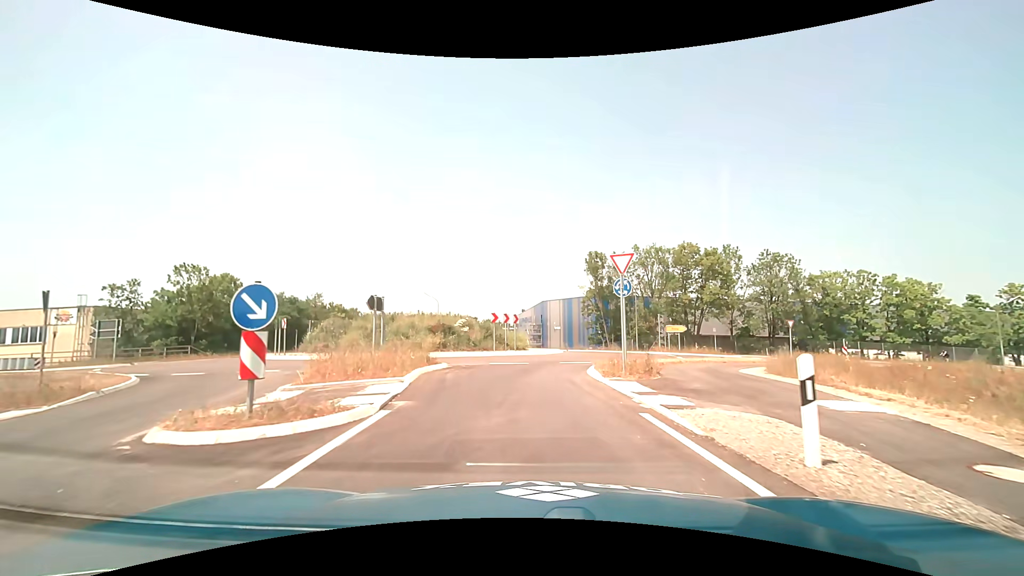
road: unclassified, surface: asphalt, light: Day
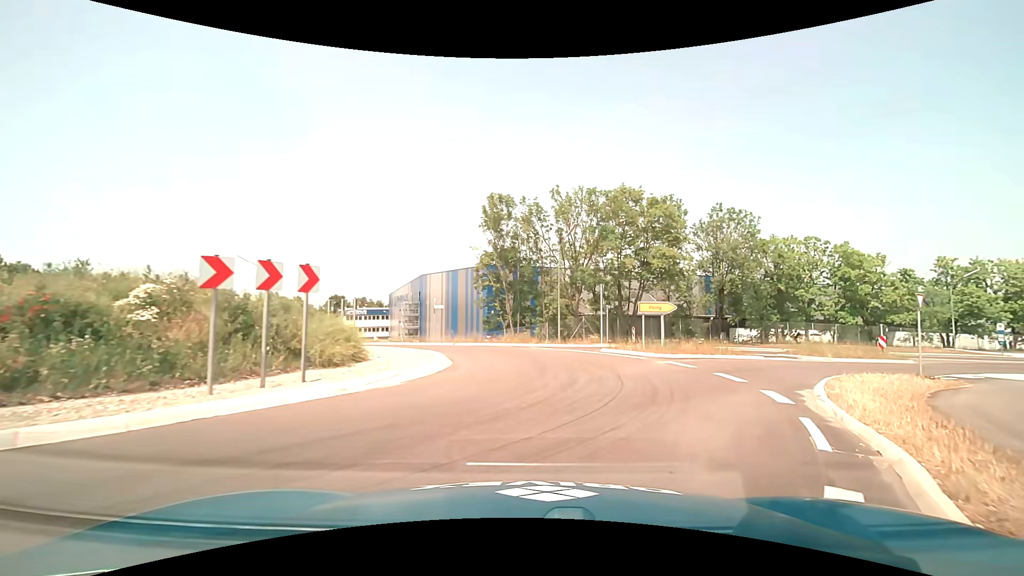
(+0.5, +19.2) m; +13°
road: tertiary
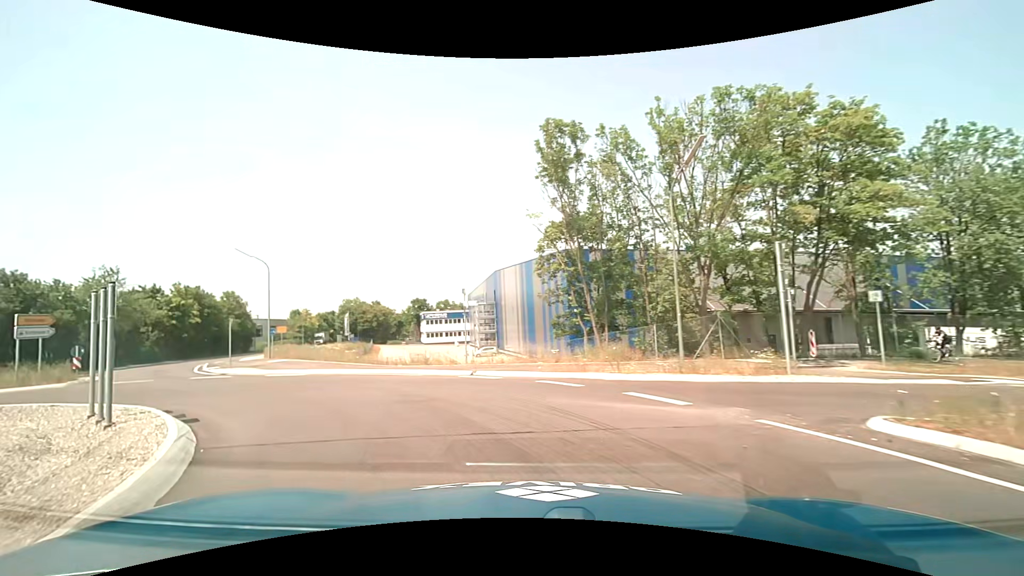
(+0.5, +14.8) m; -11°
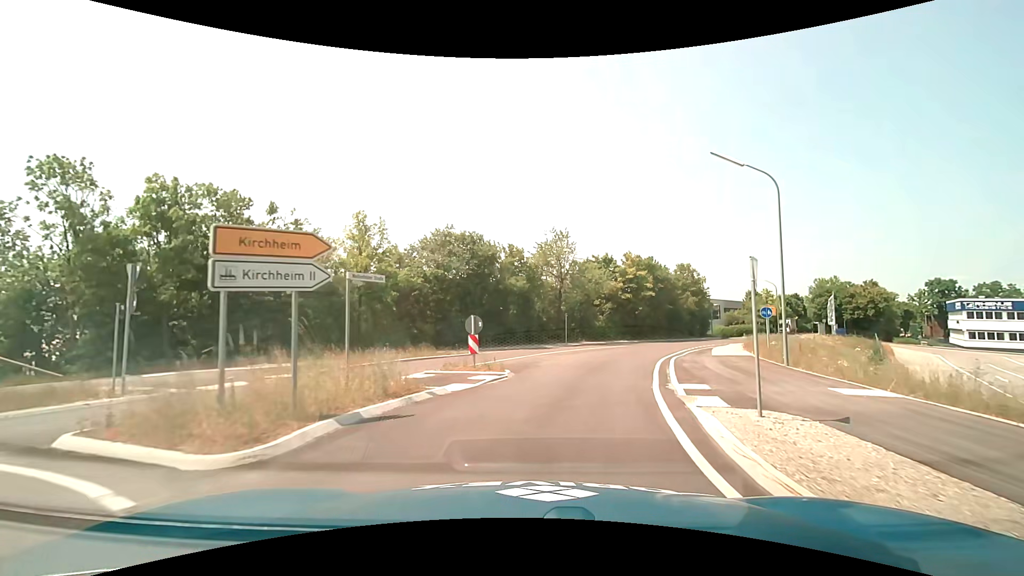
(-10.6, +17.7) m; -48°
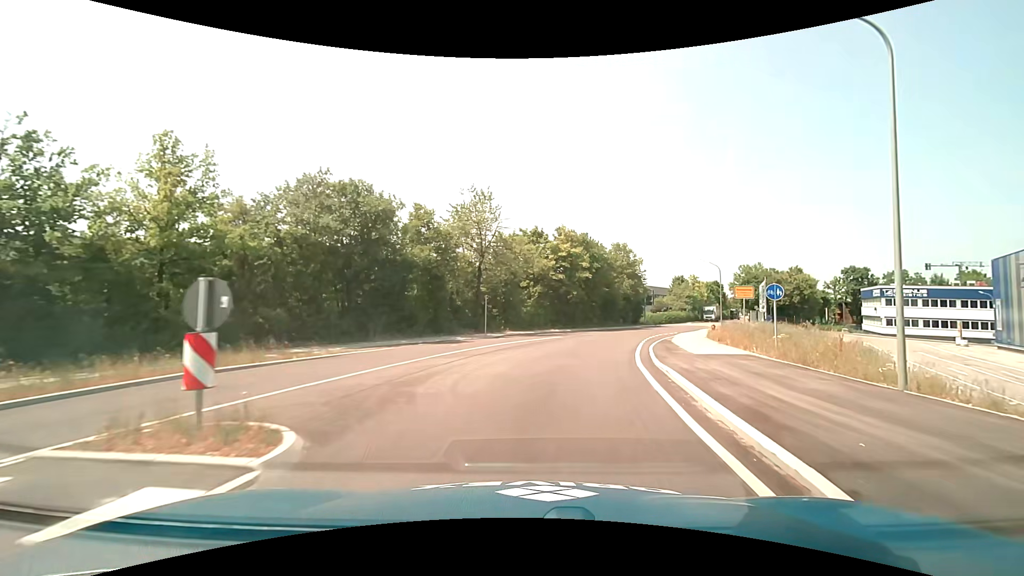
(+0.7, +10.3) m; +8°
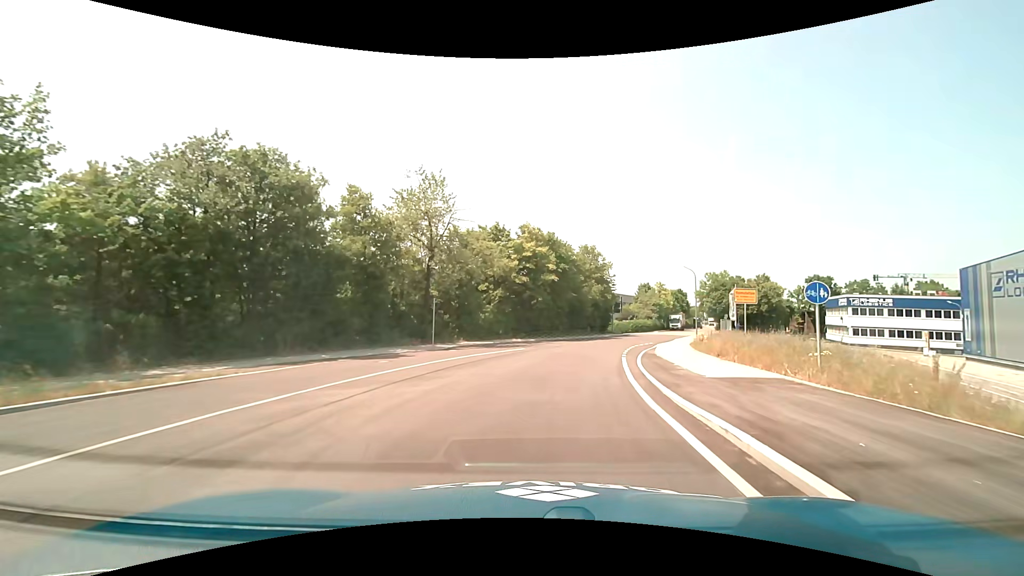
(+0.2, +5.7) m; +4°
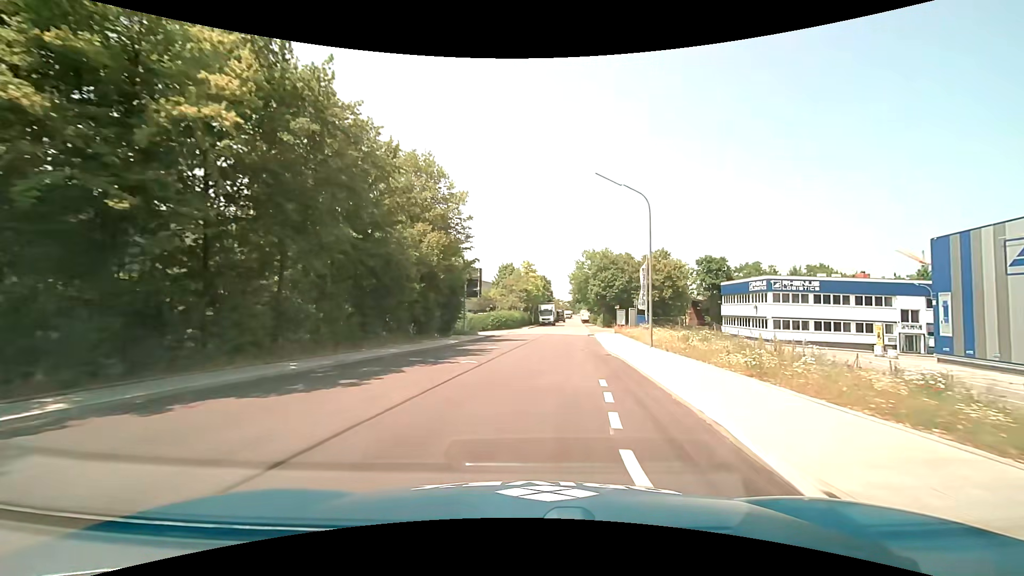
(+4.8, +31.5) m; +17°
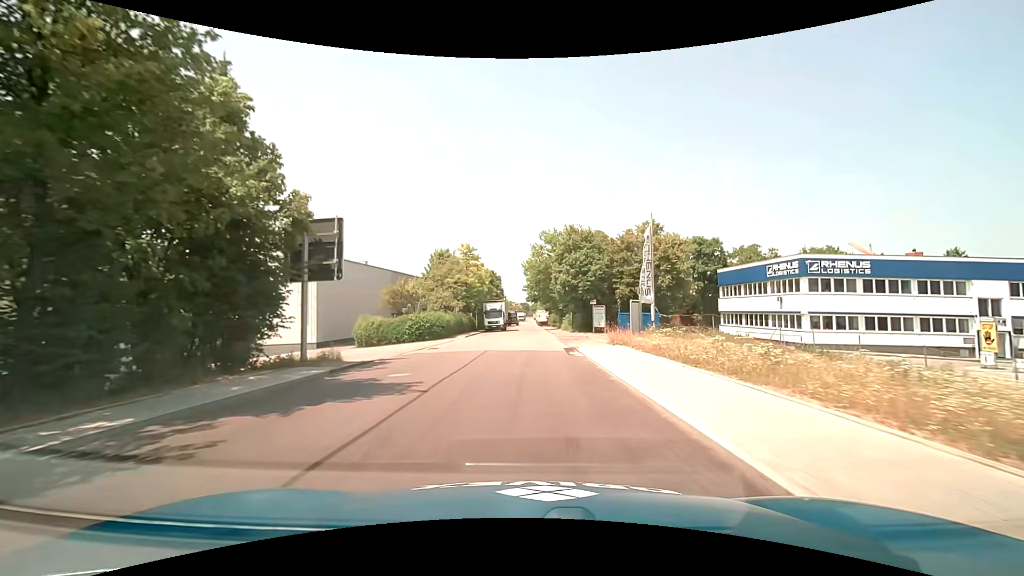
(+1.2, +20.5) m; +5°
(0, +10) (0, +20) (0, +30) (0, +40) (0, +50) (0, +60) (0, +70) (0, +80) (0, +90) (0, +100) m
